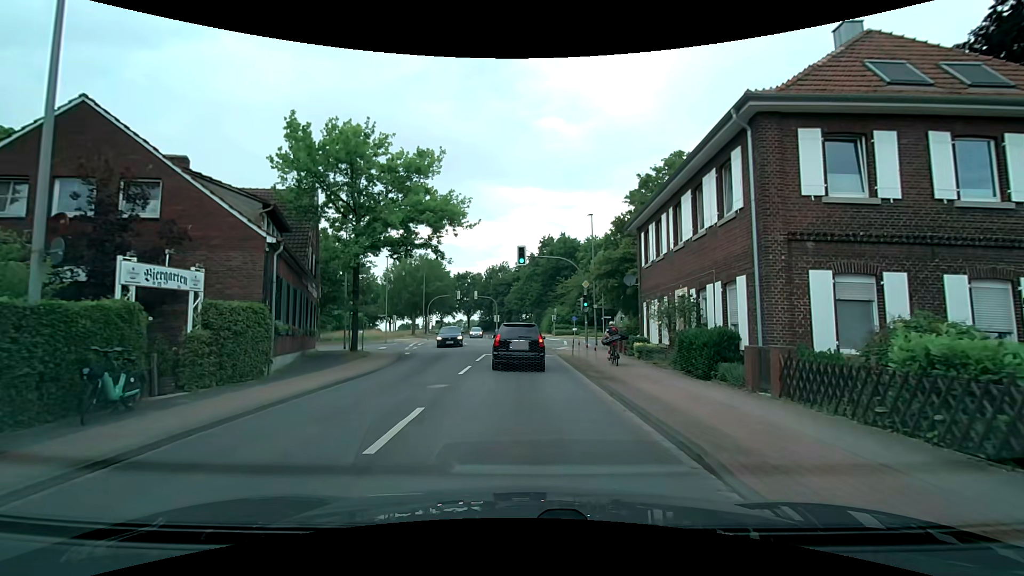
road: tertiary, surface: asphalt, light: Day
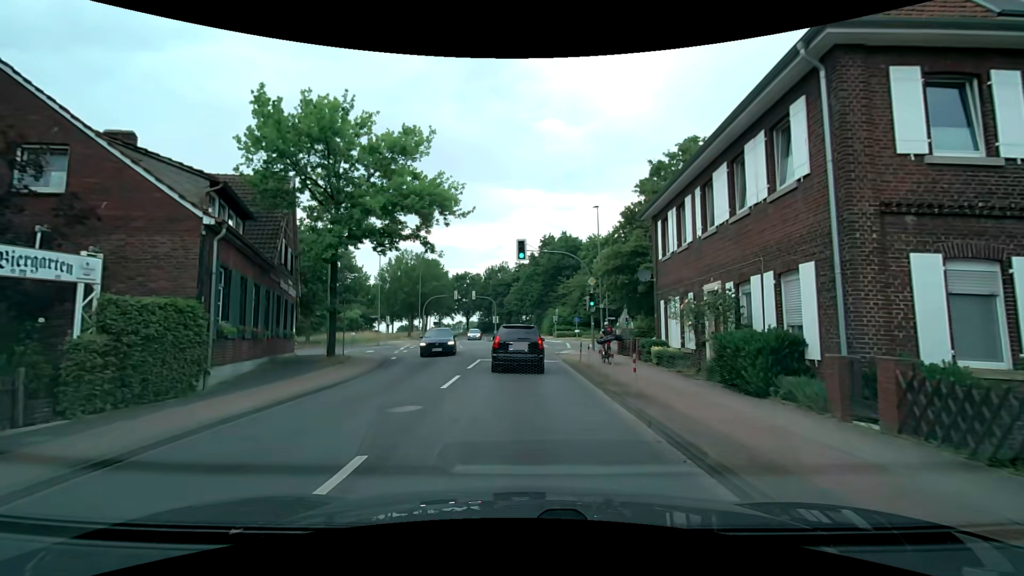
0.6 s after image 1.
(0.0, +3.2) m; 0°
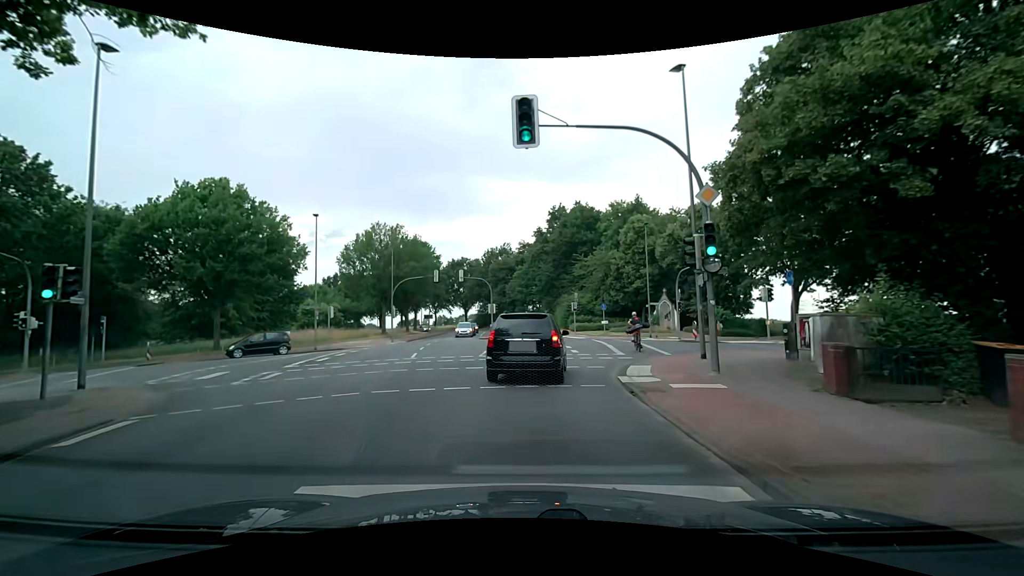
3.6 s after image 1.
(0.0, +18.6) m; 0°
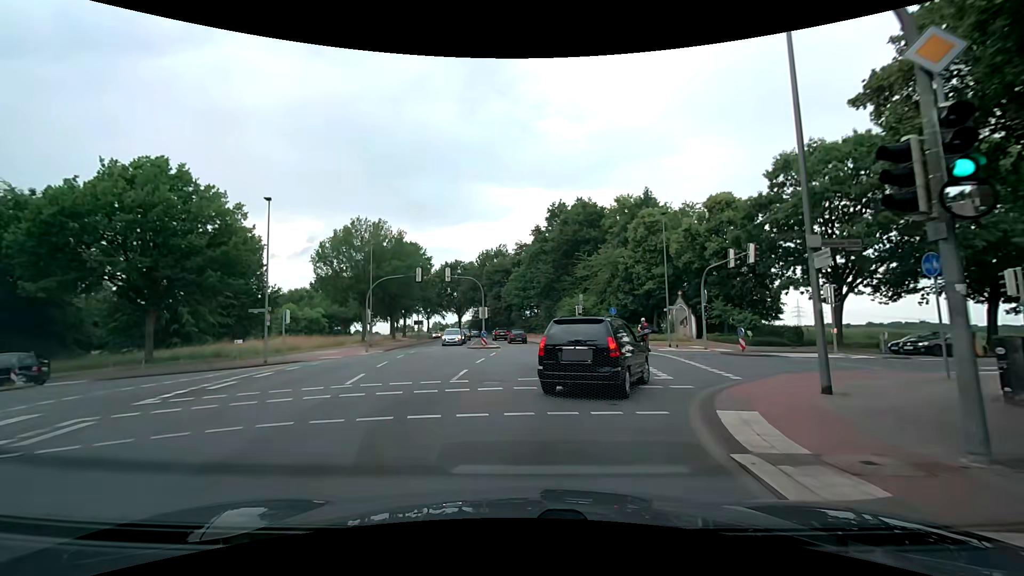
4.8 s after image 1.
(-0.1, +7.0) m; +1°
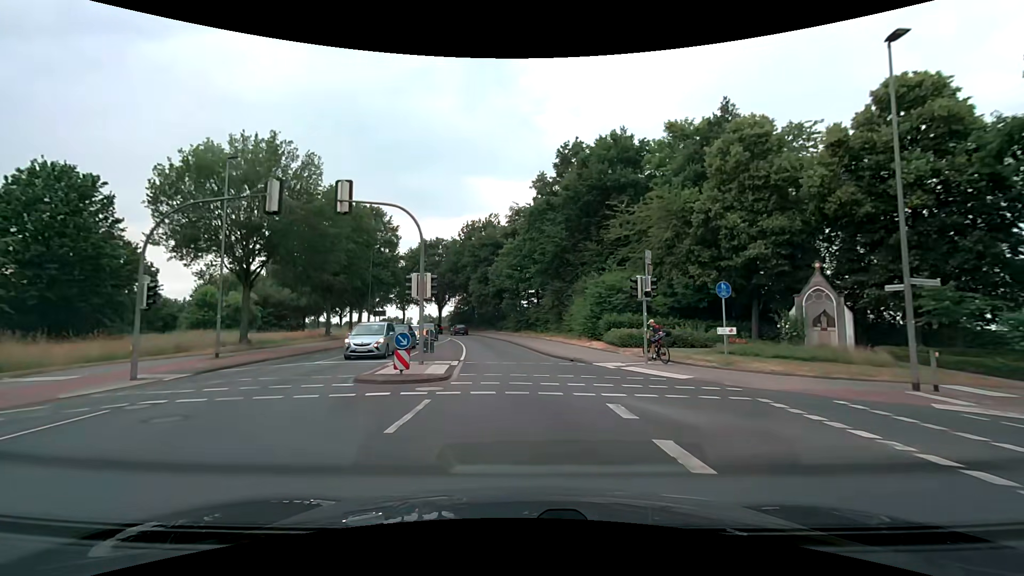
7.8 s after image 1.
(-0.5, +24.9) m; -1°
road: secondary
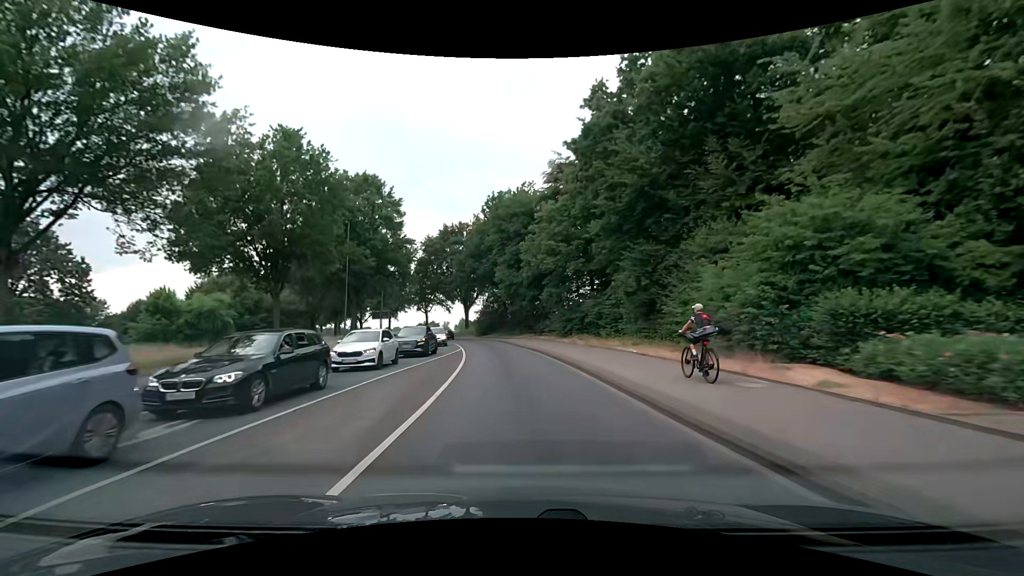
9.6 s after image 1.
(-0.6, +19.8) m; -5°
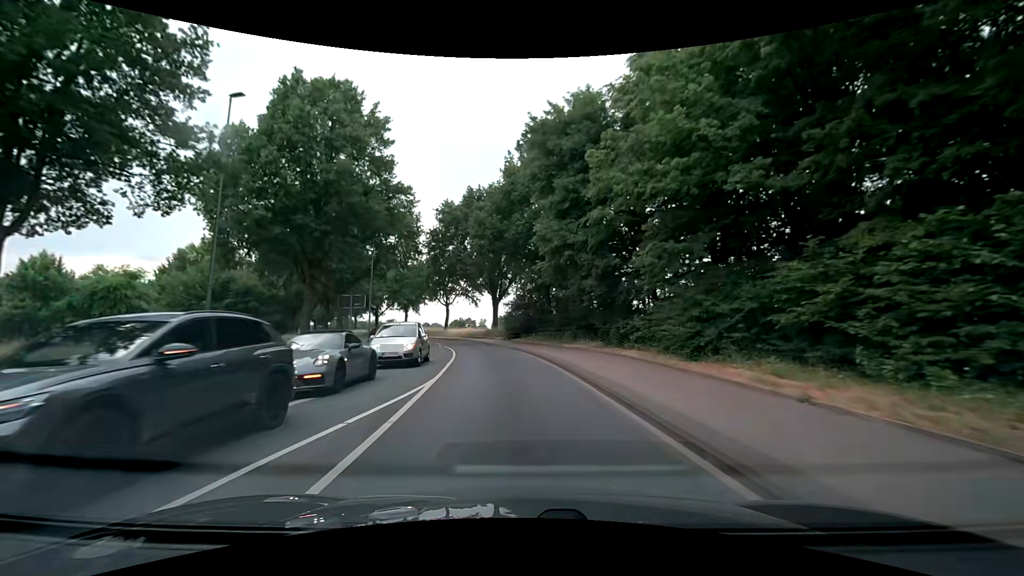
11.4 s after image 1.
(-0.8, +21.9) m; -5°
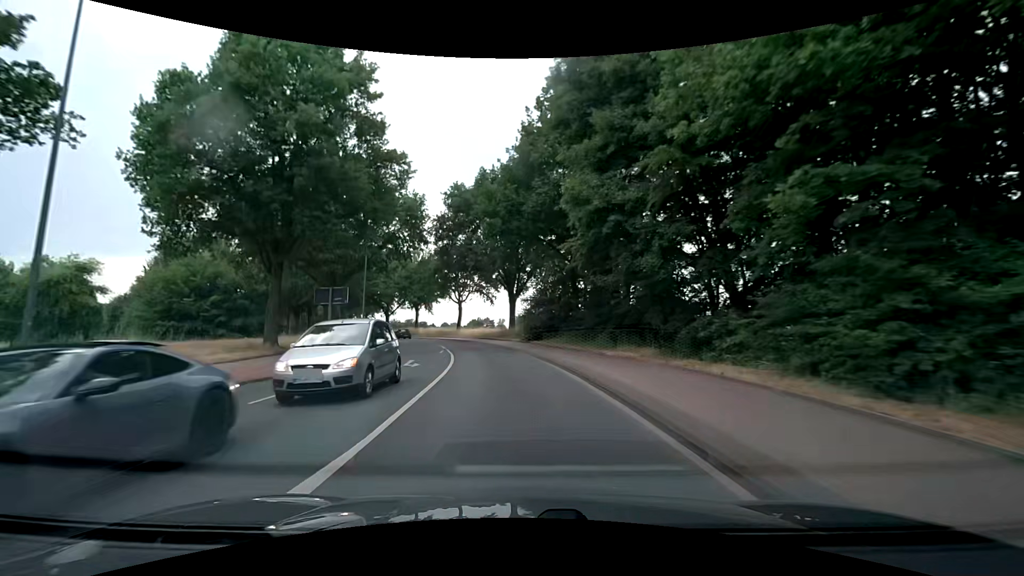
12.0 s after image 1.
(-0.1, +7.6) m; -2°
(0, +10) (-1, +20) (-2, +30) (-4, +40) (-7, +49) (-11, +59) (-15, +68) (-20, +77) (-25, +85) (-30, +94) m
